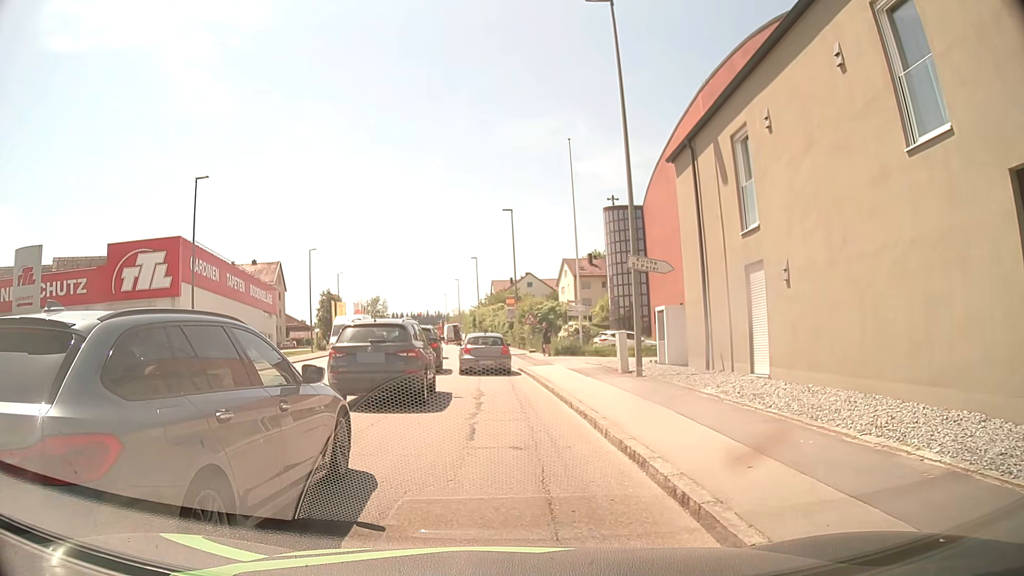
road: tertiary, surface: asphalt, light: Day
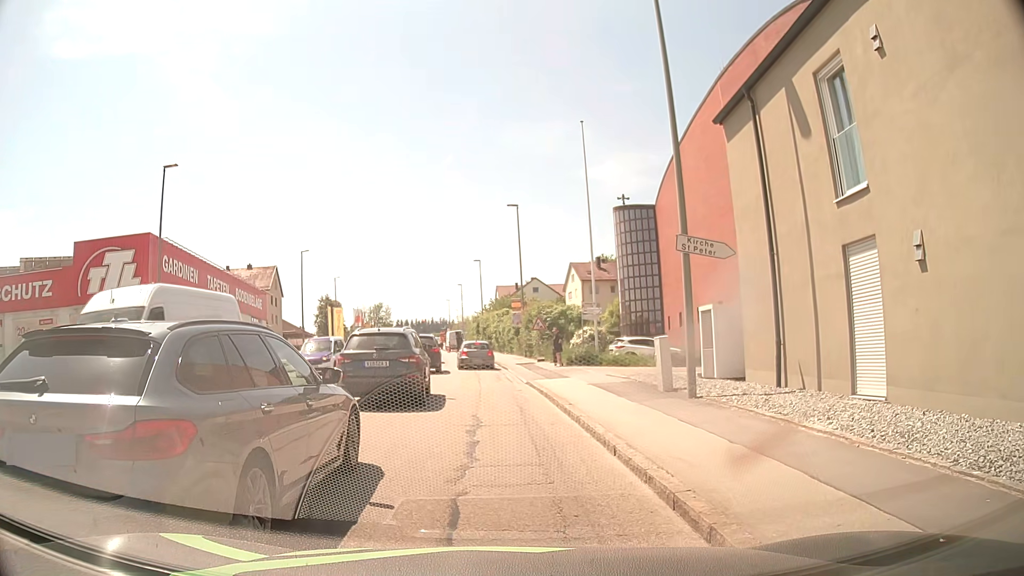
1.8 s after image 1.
(0.0, +4.2) m; +1°
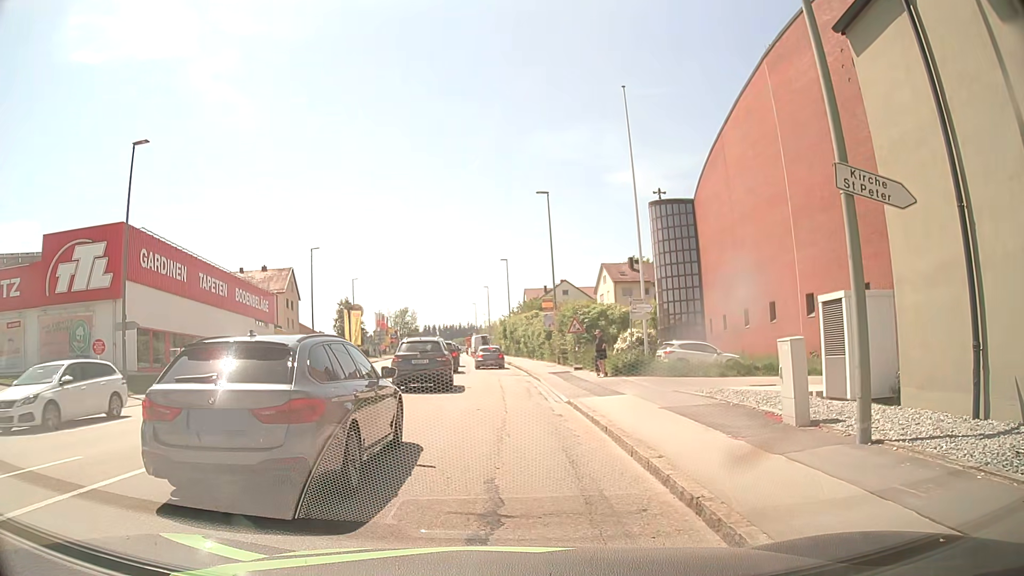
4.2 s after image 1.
(-0.2, +5.5) m; -3°
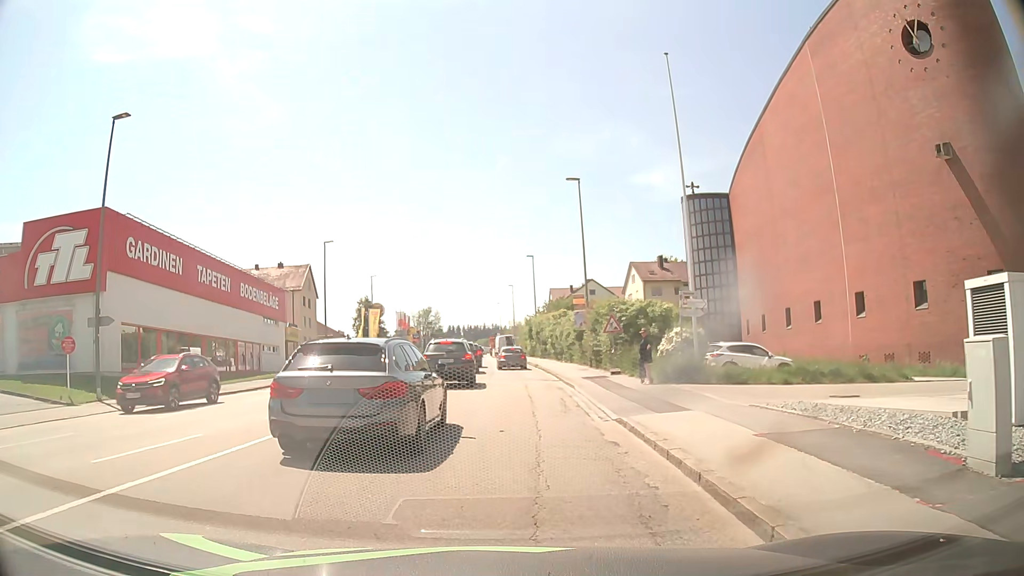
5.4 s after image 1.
(0.0, +3.7) m; -2°
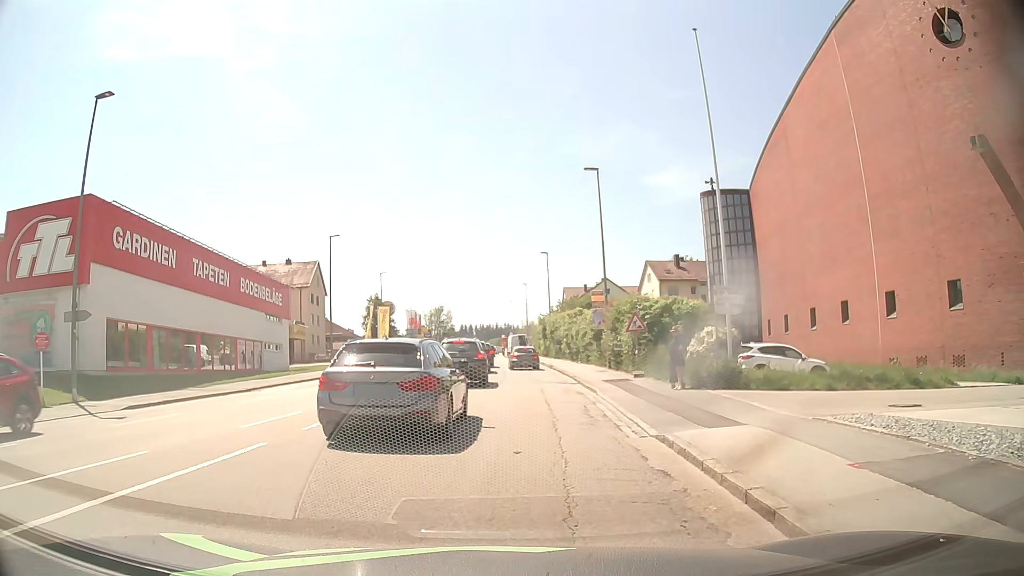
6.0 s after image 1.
(0.0, +2.3) m; 0°
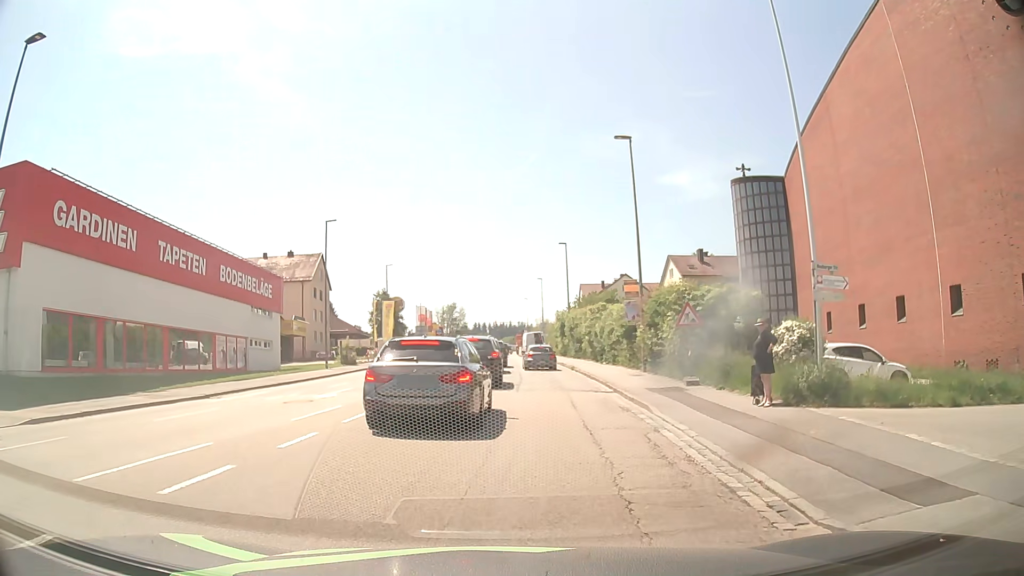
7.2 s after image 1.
(-0.2, +5.5) m; -2°
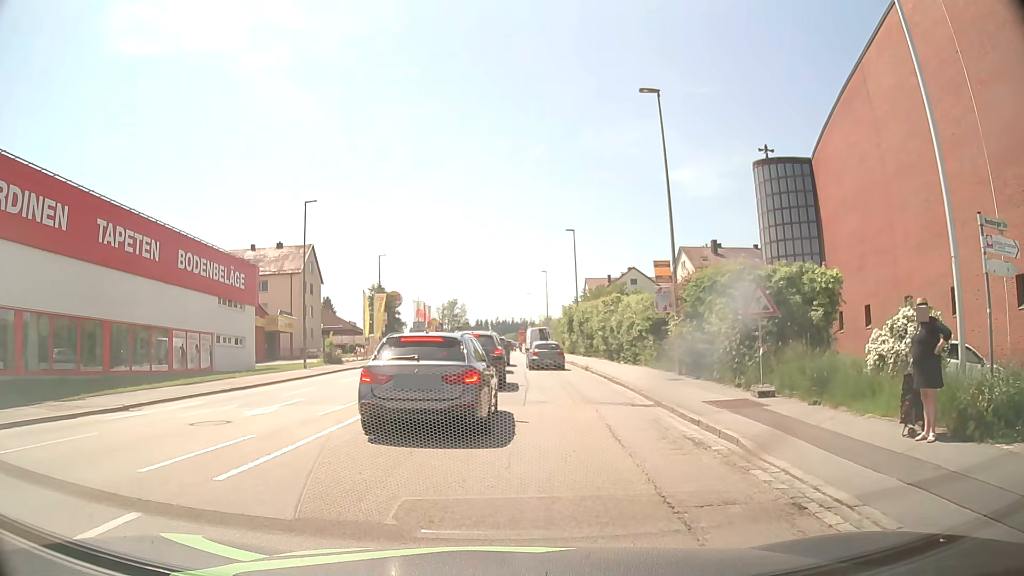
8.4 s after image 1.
(0.0, +5.4) m; 0°
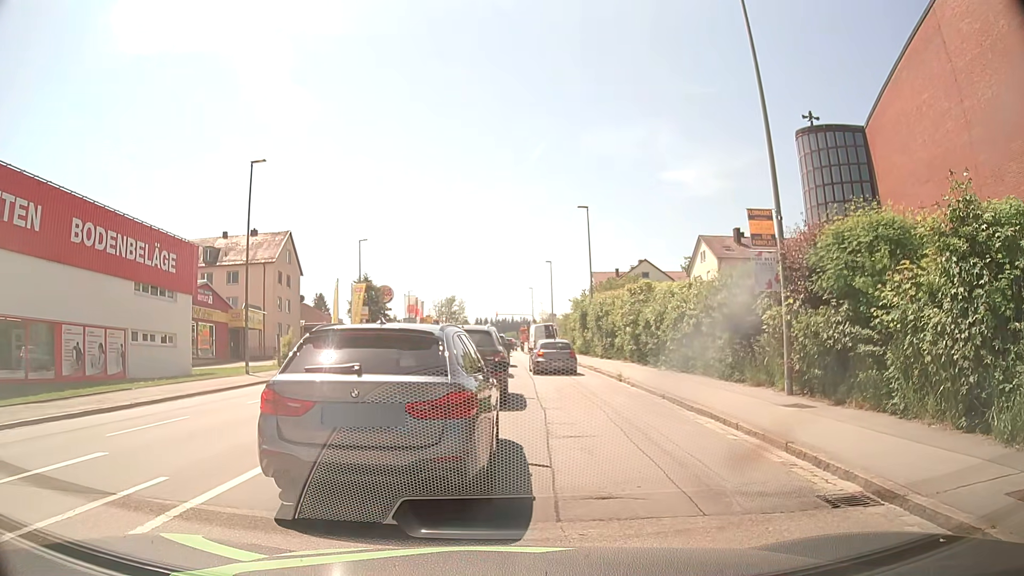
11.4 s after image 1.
(0.0, +9.0) m; +1°
